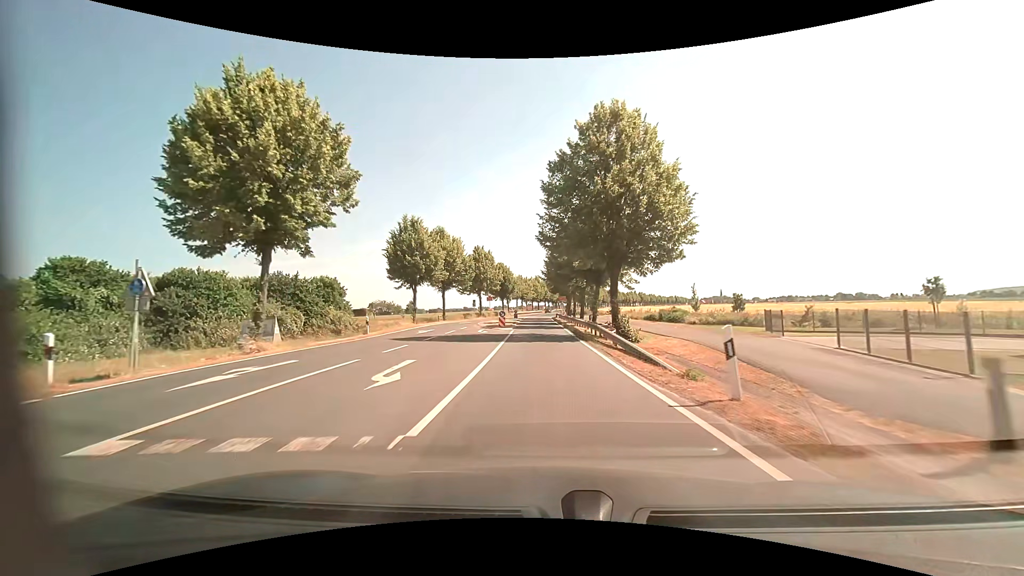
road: primary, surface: asphalt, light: Day
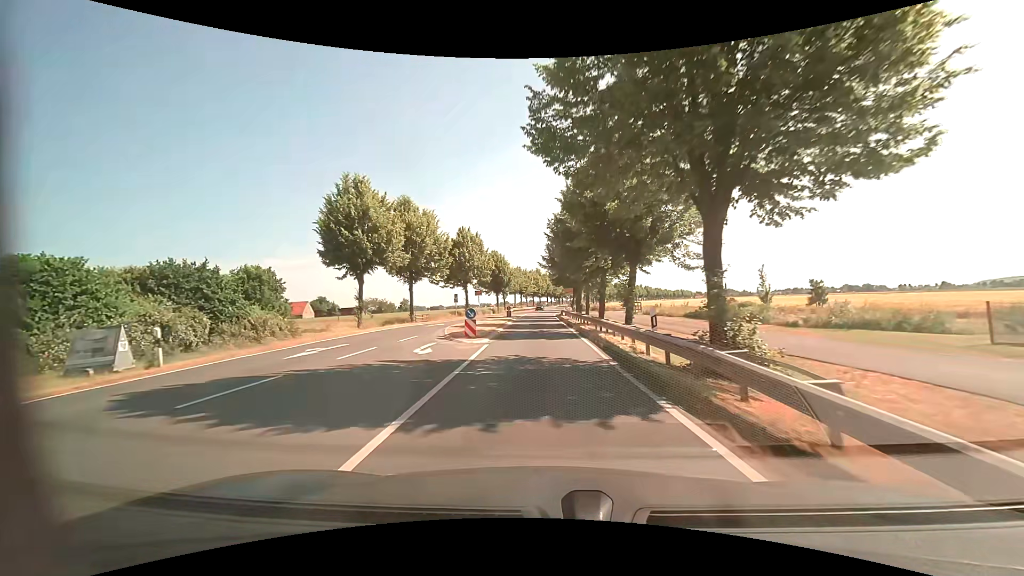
(0.0, +14.9) m; 0°
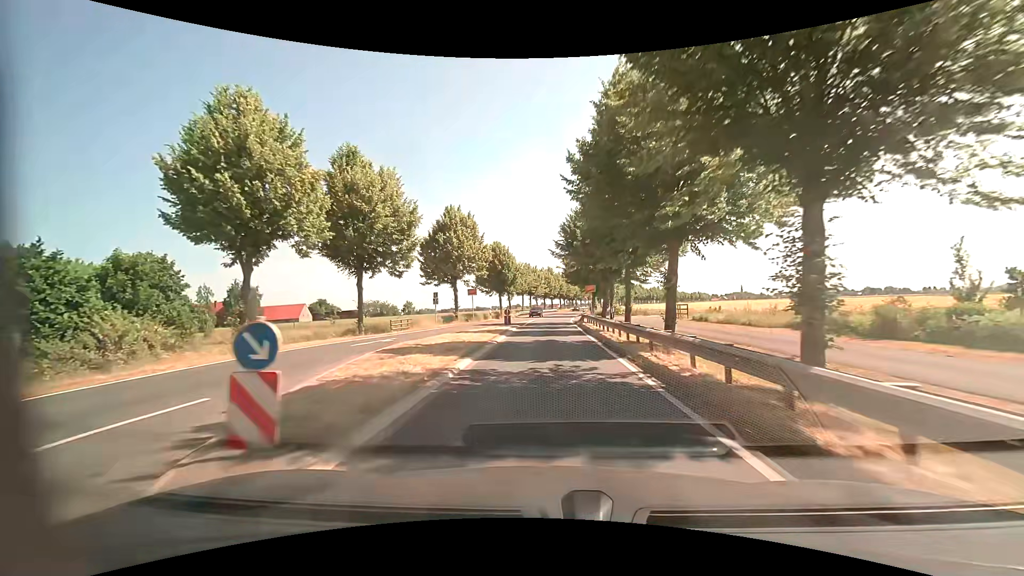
(-0.2, +14.6) m; -2°
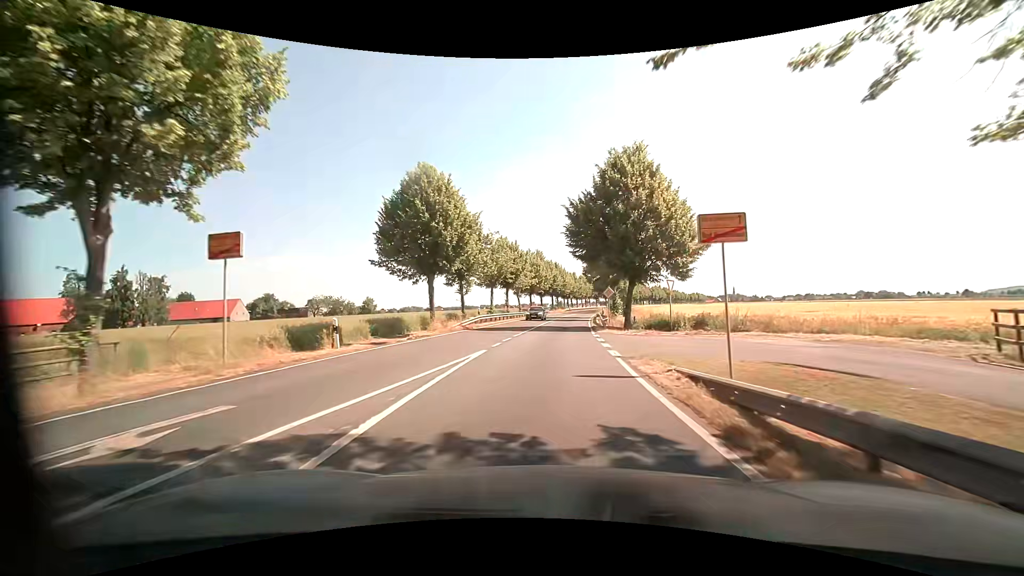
(+0.6, +36.5) m; +2°
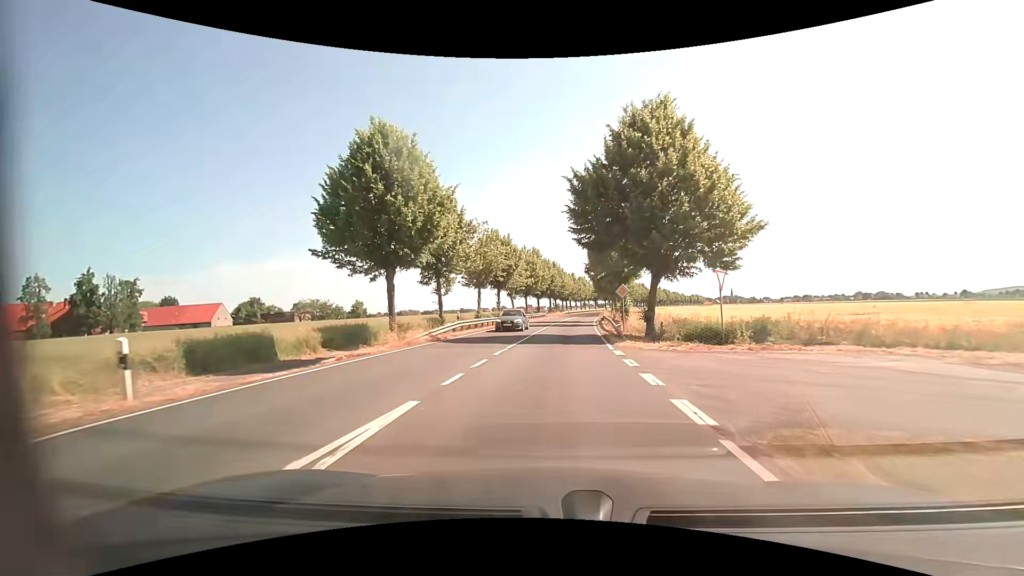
(0.0, +7.8) m; +1°
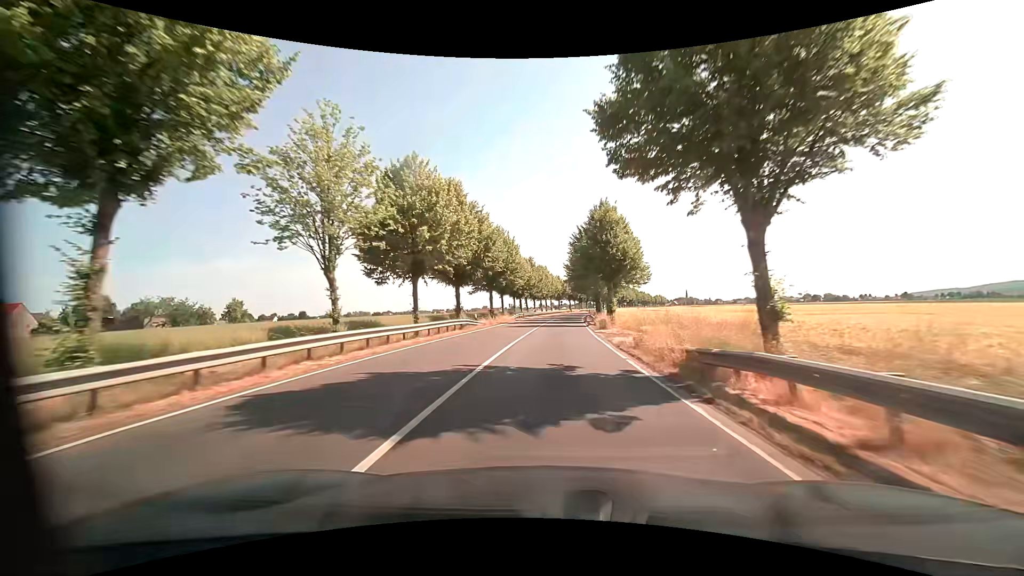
(+1.8, +44.5) m; +4°
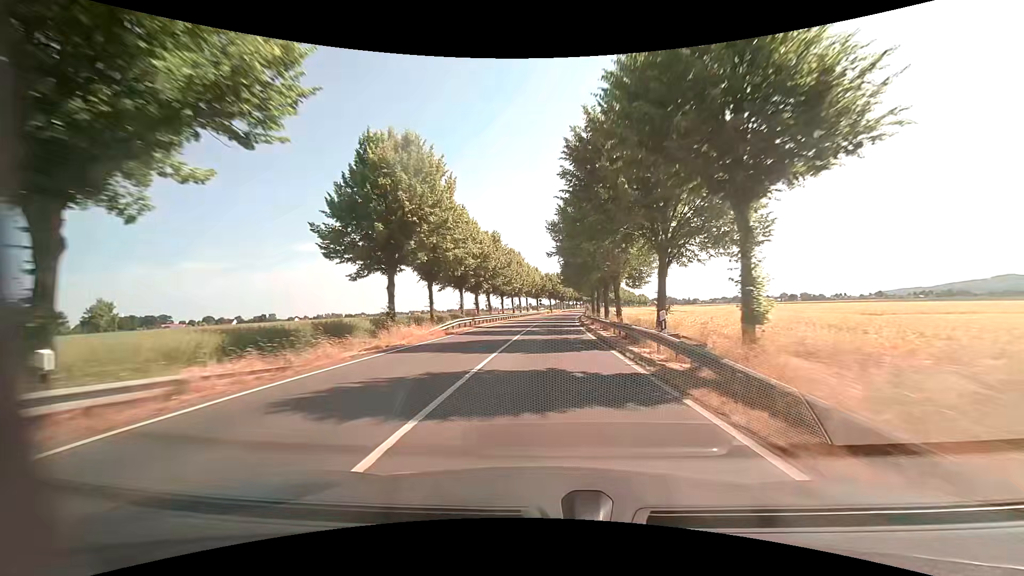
(+0.7, +30.9) m; +3°
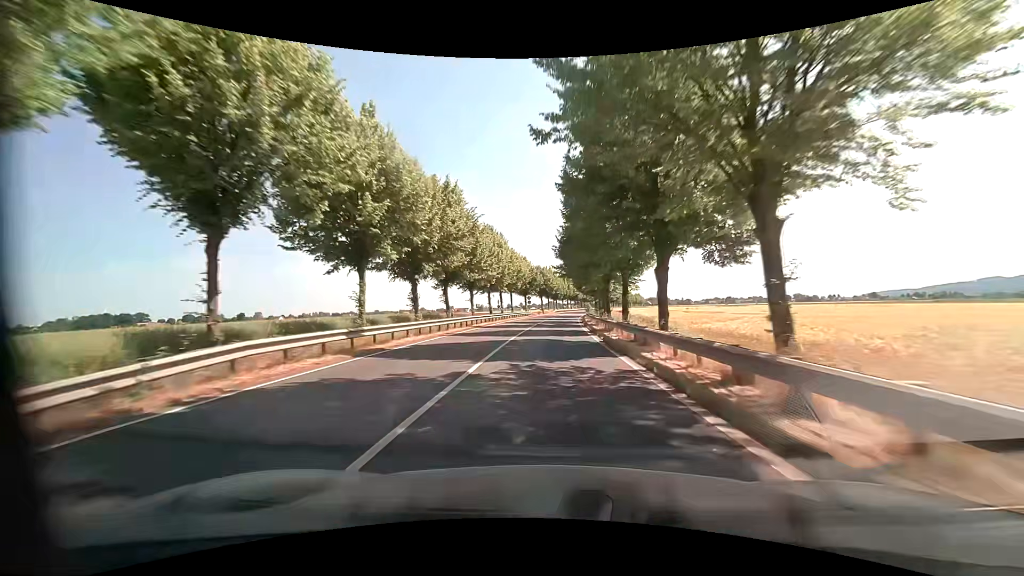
(+0.2, +22.1) m; 0°
(0, +10) (0, +20) (+1, +30) (+1, +40) (+1, +50) (+2, +60) (+3, +70) (+4, +80) (+5, +90) (+6, +100) m
